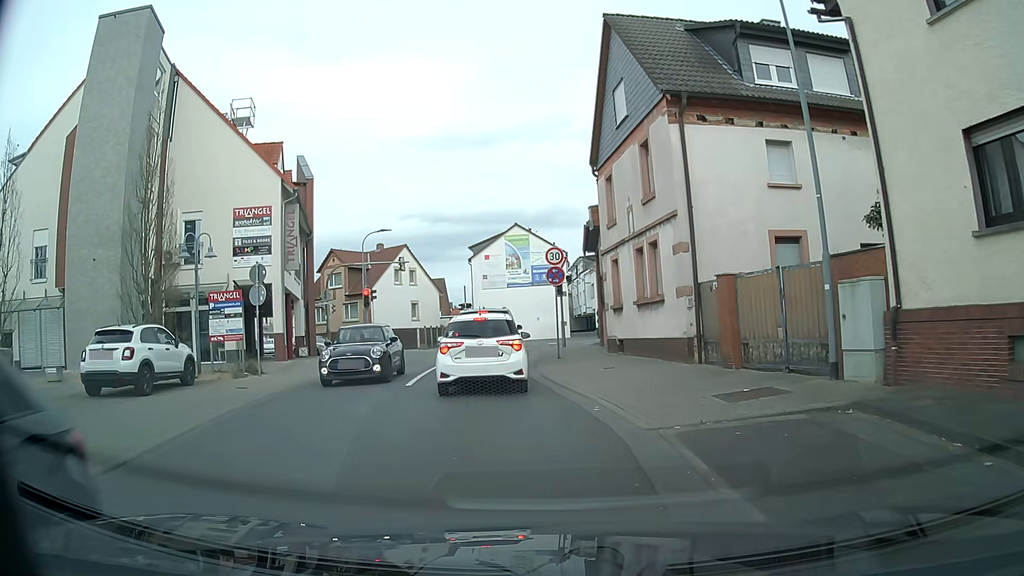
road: unclassified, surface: asphalt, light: Day
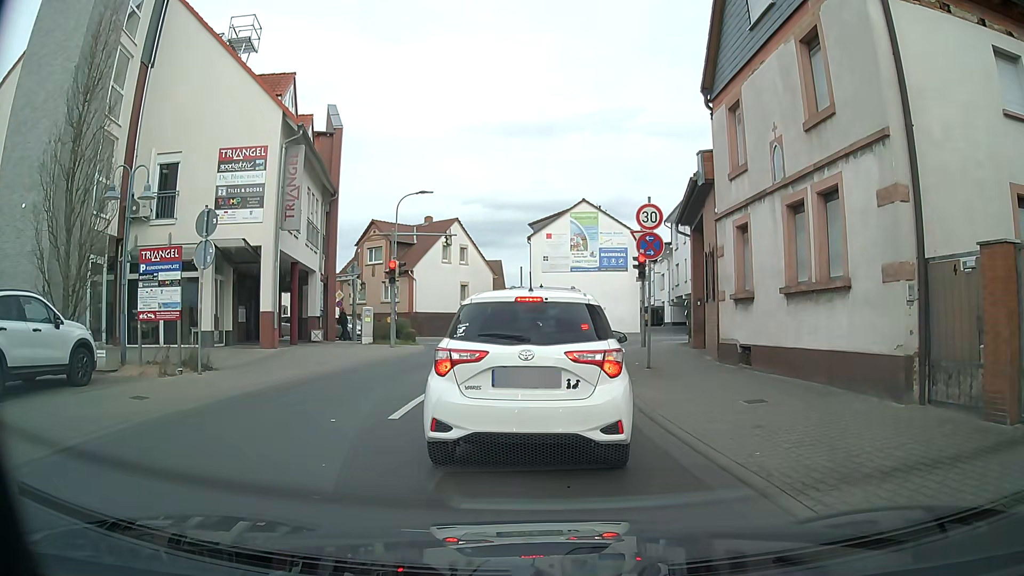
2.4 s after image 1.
(0.0, +6.6) m; -4°
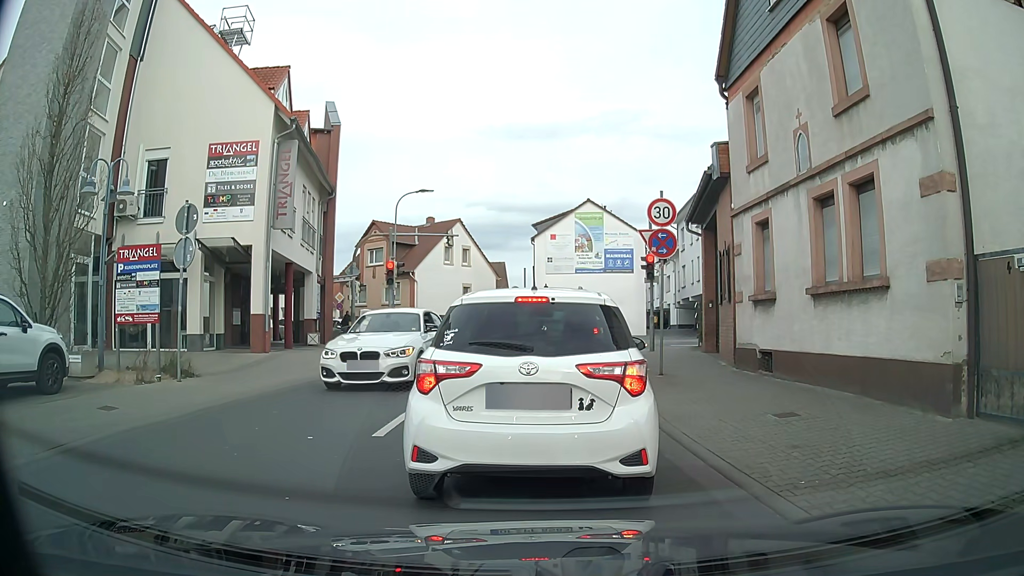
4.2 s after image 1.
(0.0, +0.9) m; 0°
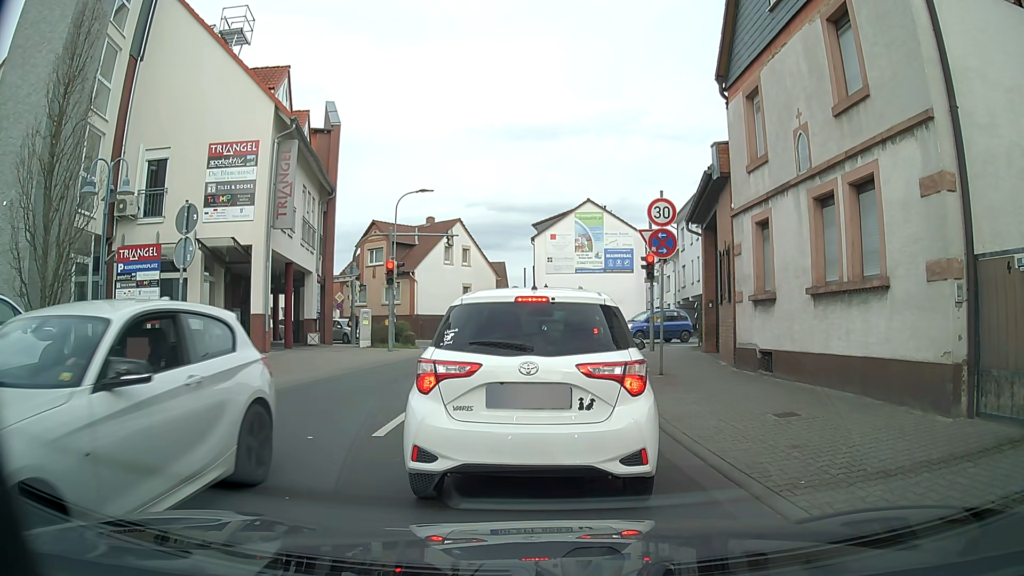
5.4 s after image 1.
(0.0, 0.0) m; 0°
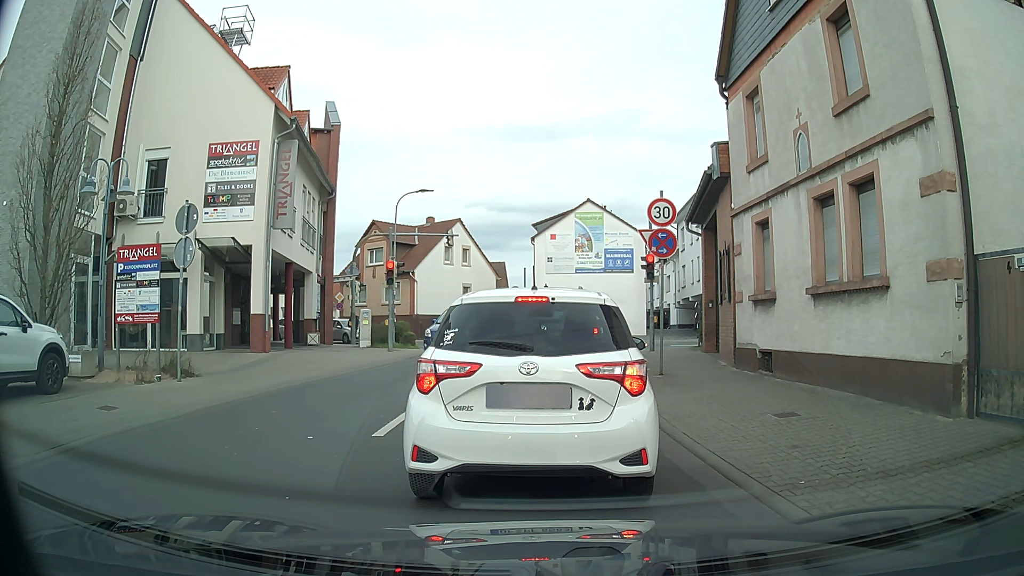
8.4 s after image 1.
(0.0, 0.0) m; 0°
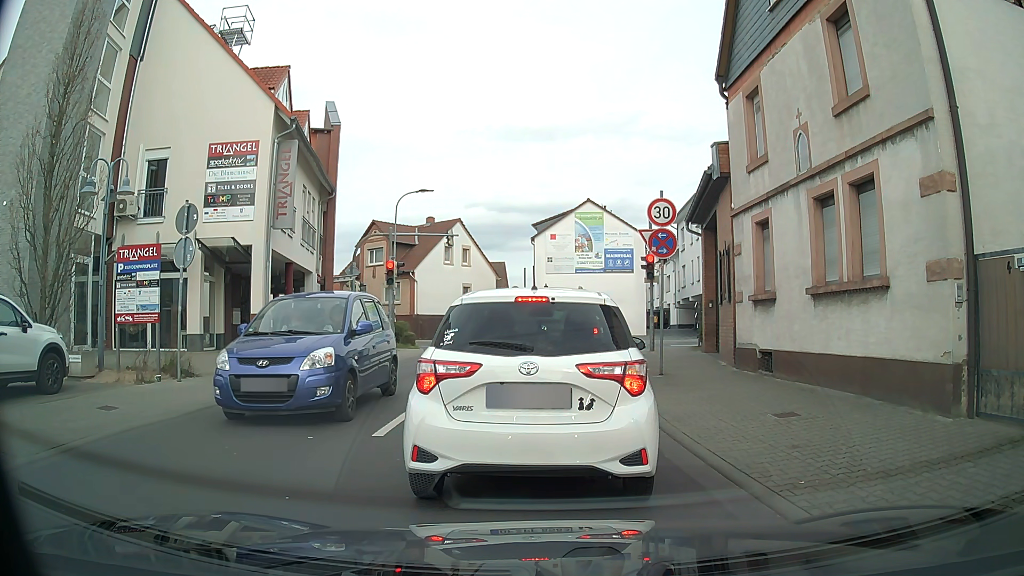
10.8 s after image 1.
(0.0, 0.0) m; 0°
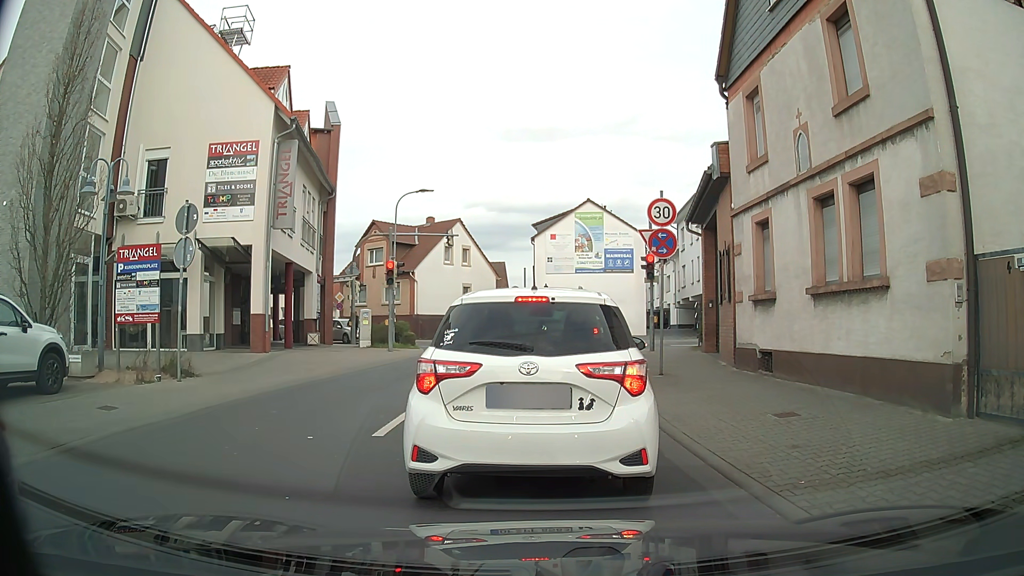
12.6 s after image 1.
(0.0, 0.0) m; 0°
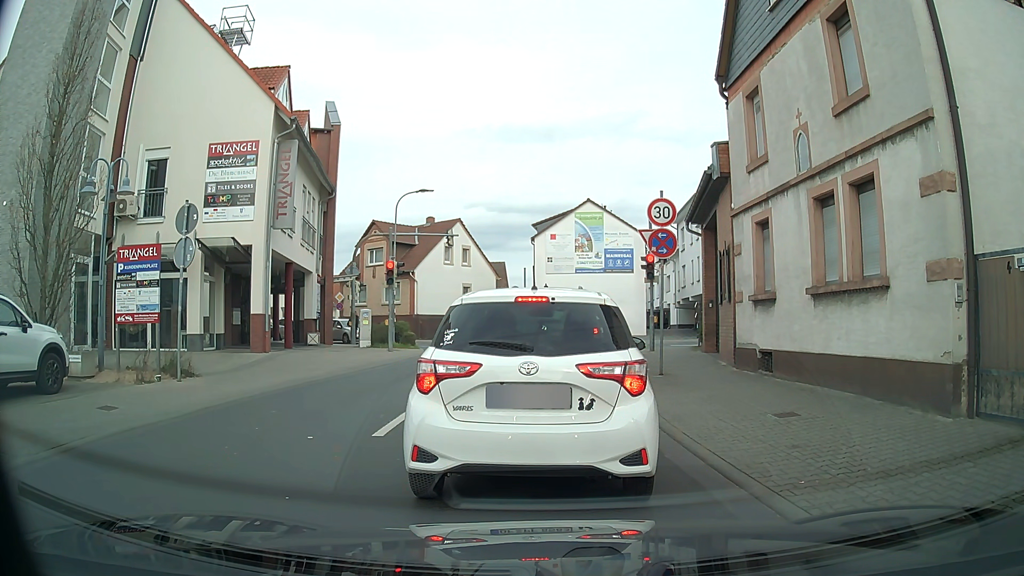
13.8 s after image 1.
(0.0, 0.0) m; 0°
